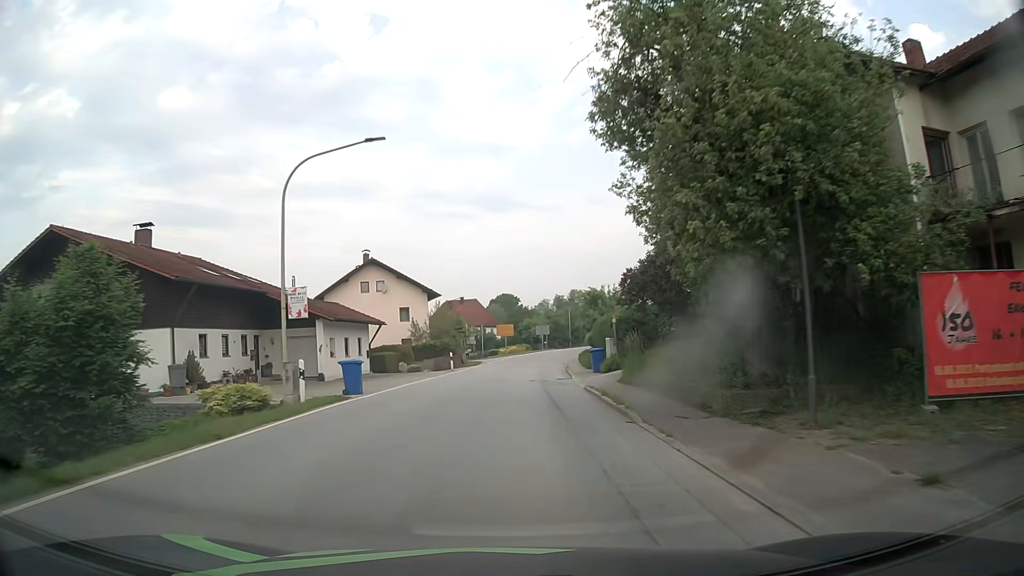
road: secondary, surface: asphalt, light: Day
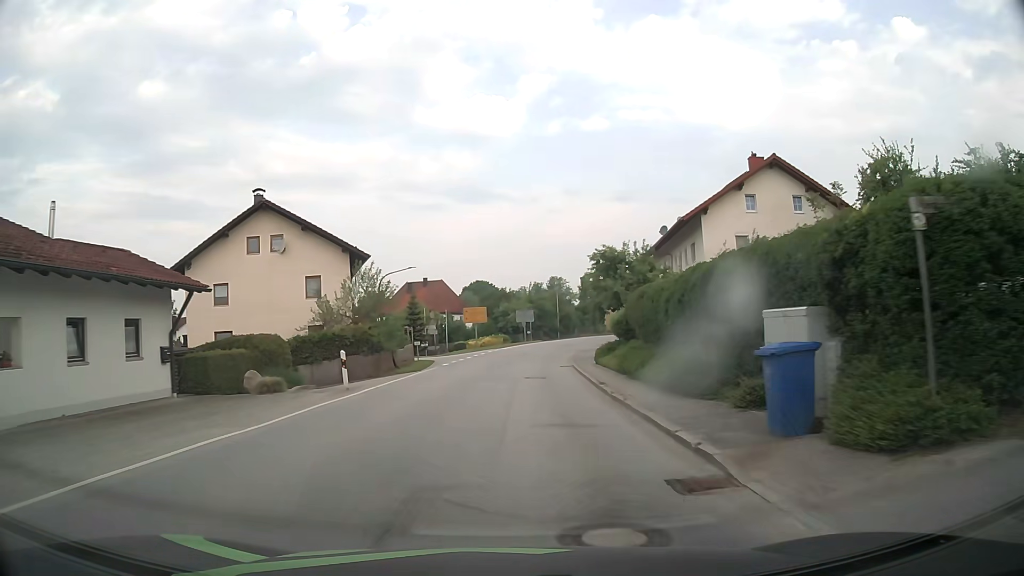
(+0.4, +22.4) m; +3°
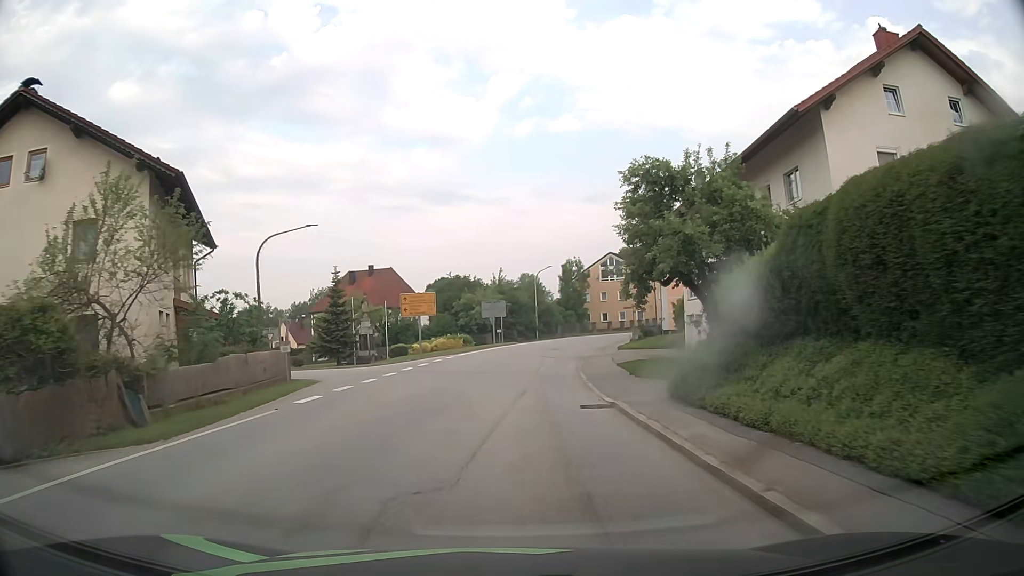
(+0.4, +19.7) m; +3°
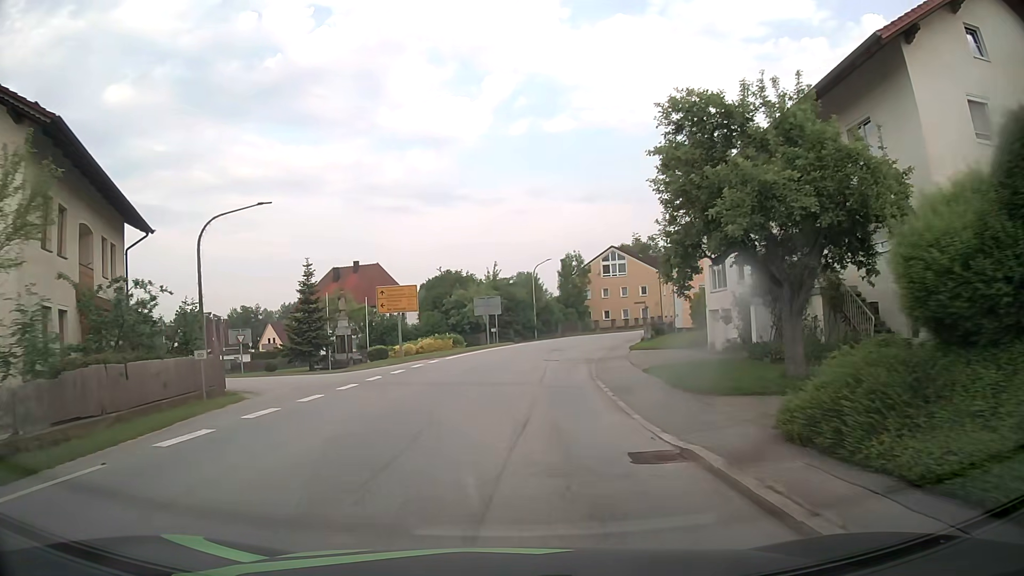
(0.0, +5.8) m; +1°
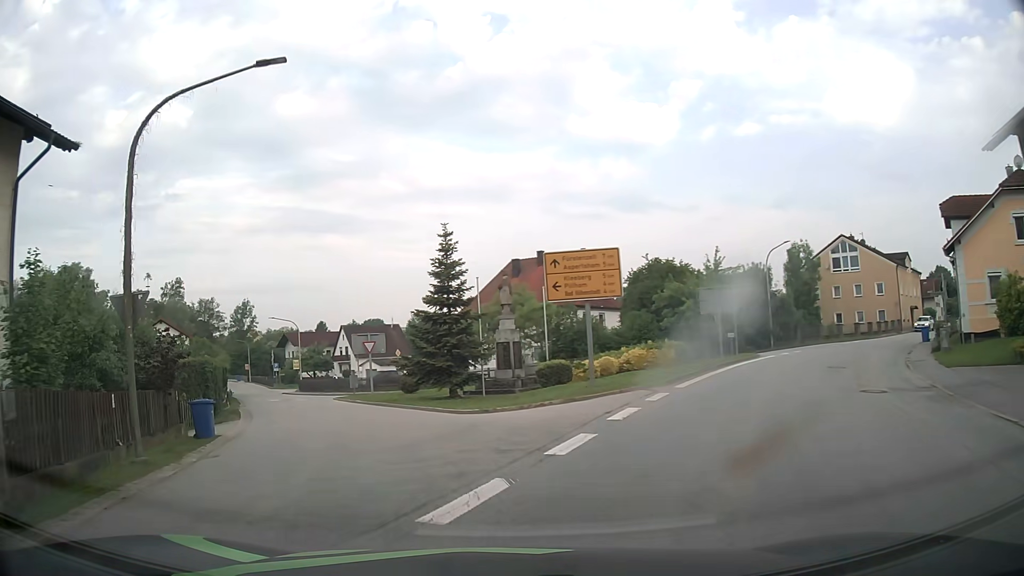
(-1.8, +15.1) m; -18°
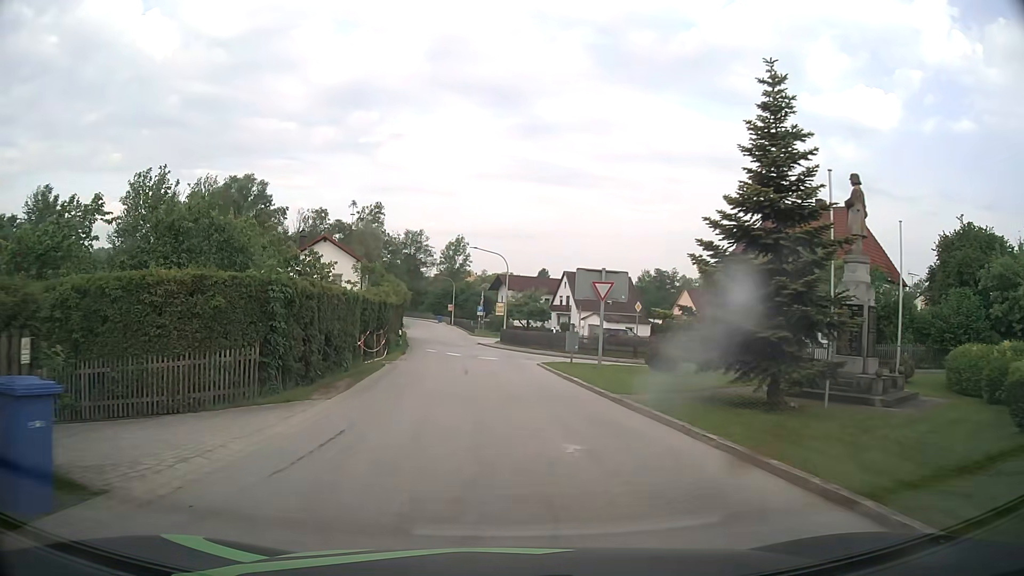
(-2.6, +14.0) m; -18°
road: tertiary
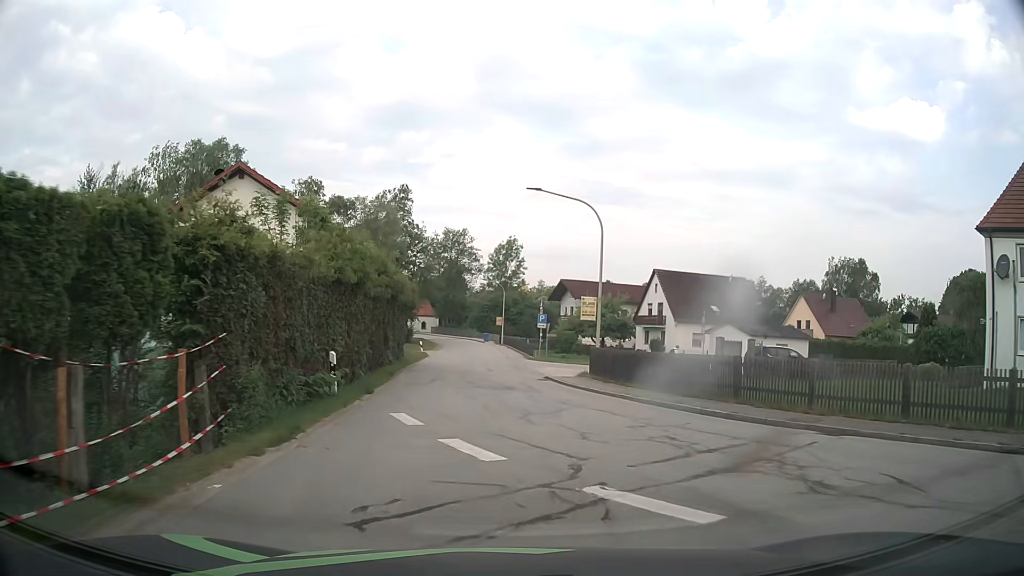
(-1.5, +25.6) m; -5°
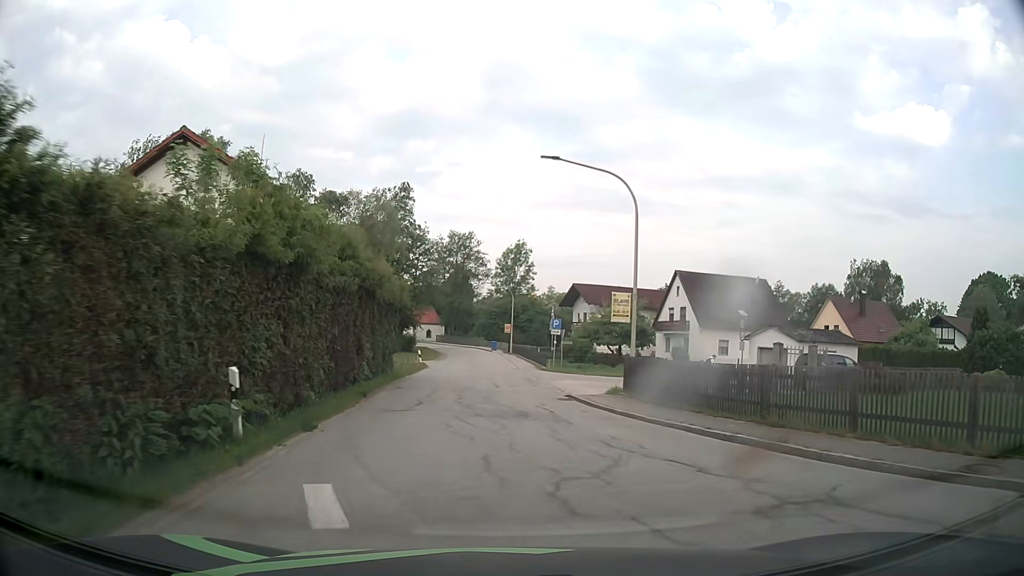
(0.0, +5.7) m; 0°
(0, +10) (-1, +20) (-1, +30) (-1, +40) (-2, +50) (-2, +60) (-3, +70) (-5, +80) (-8, +89) (-13, +98) m
